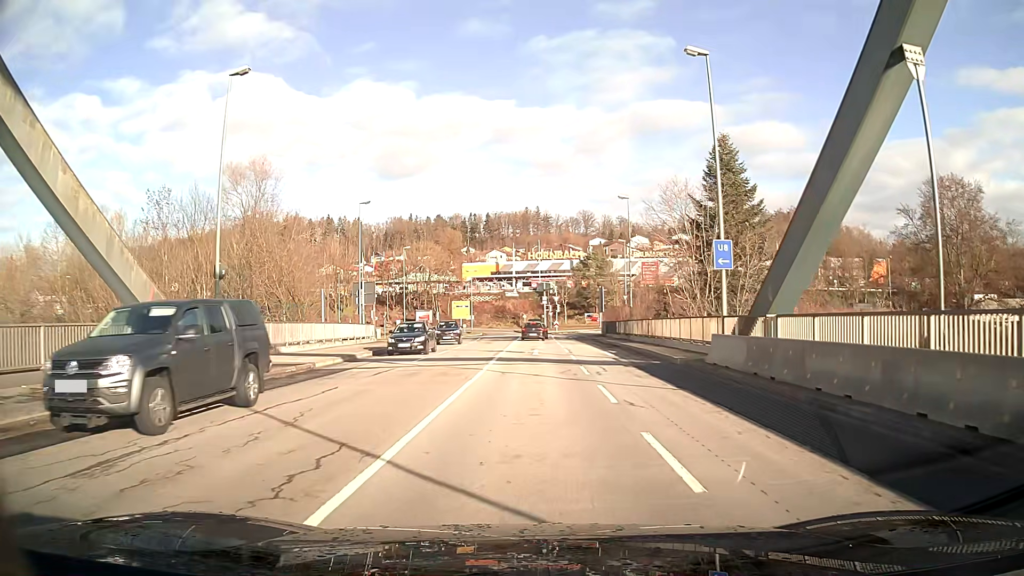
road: primary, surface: asphalt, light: Day
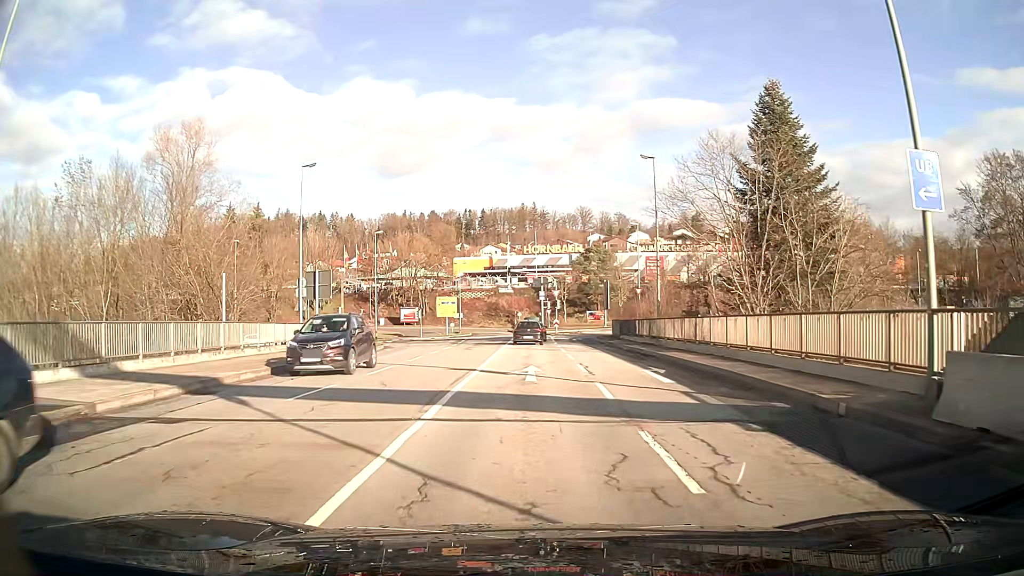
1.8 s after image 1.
(0.0, +12.0) m; 0°
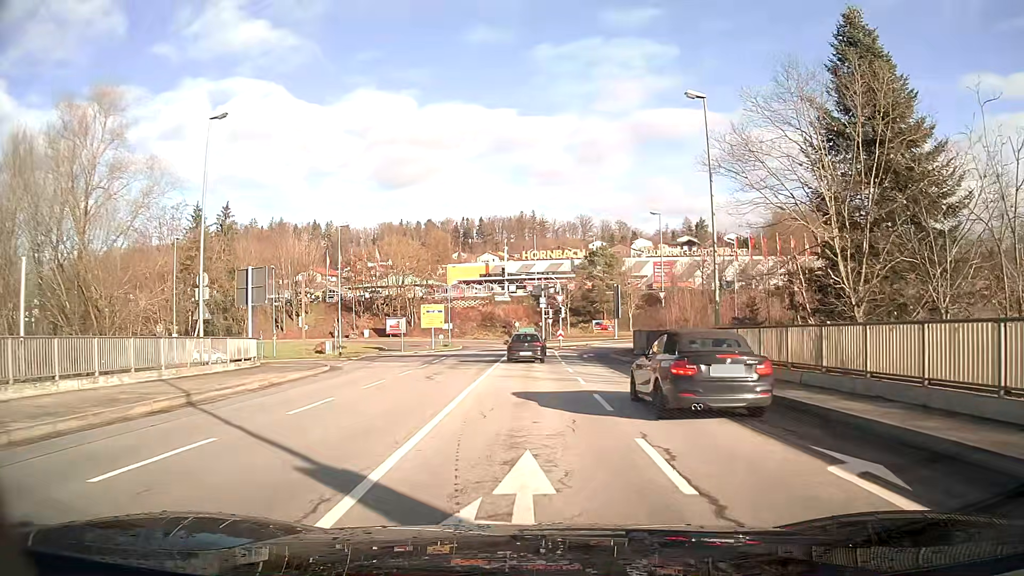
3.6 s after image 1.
(0.0, +11.8) m; 0°
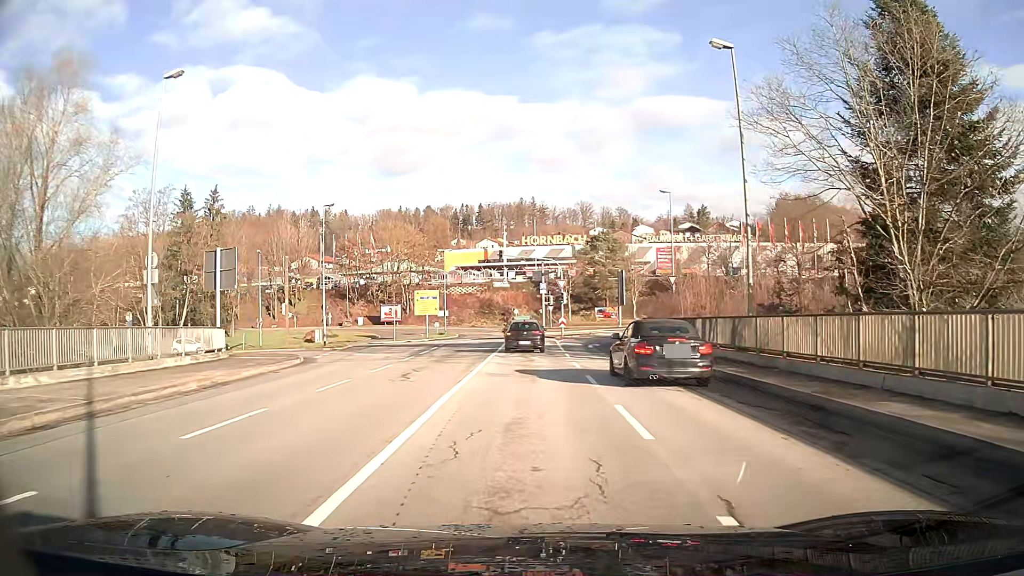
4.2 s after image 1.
(0.0, +3.9) m; 0°
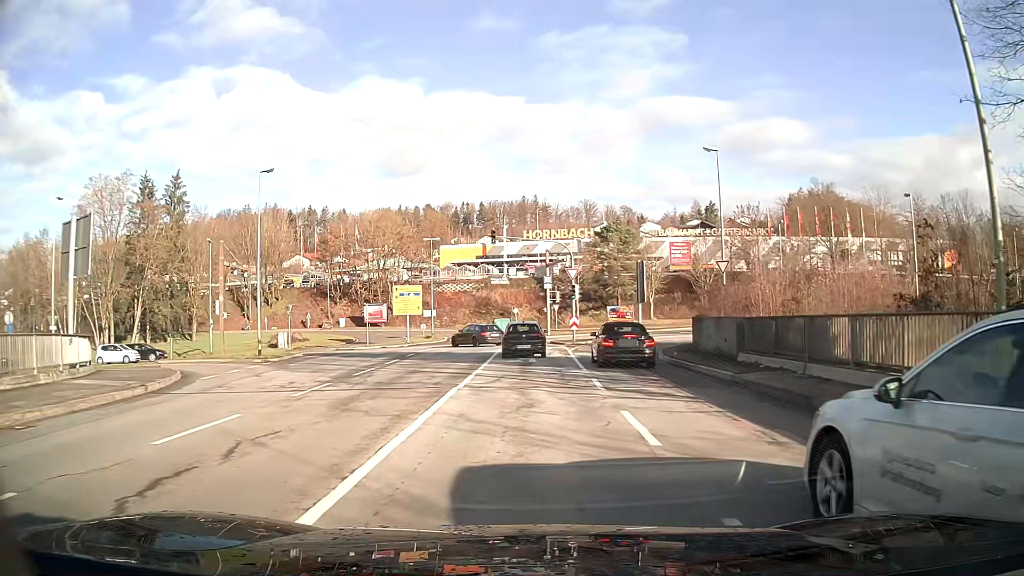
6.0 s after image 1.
(0.0, +12.2) m; 0°
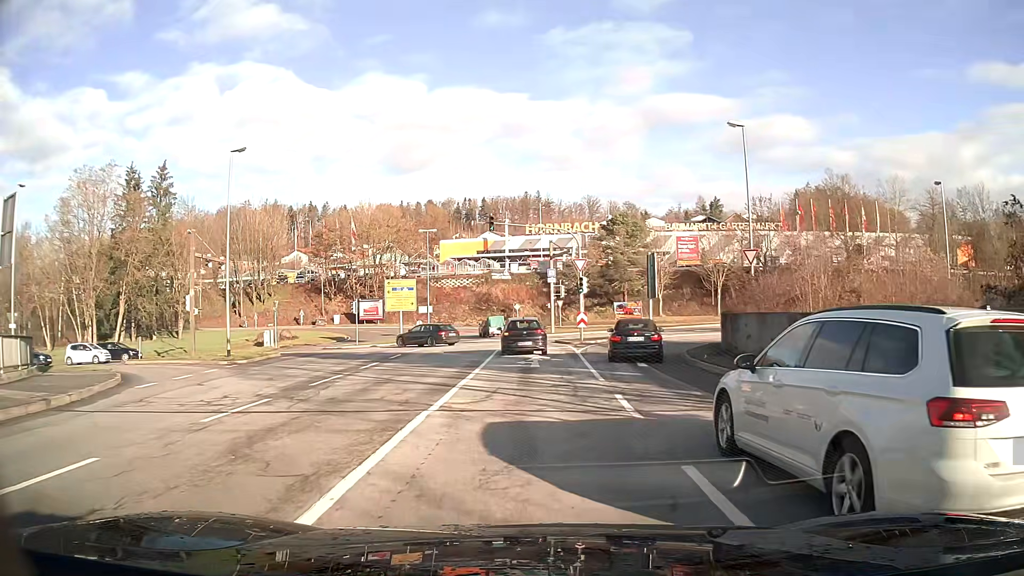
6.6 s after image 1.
(0.0, +4.2) m; 0°
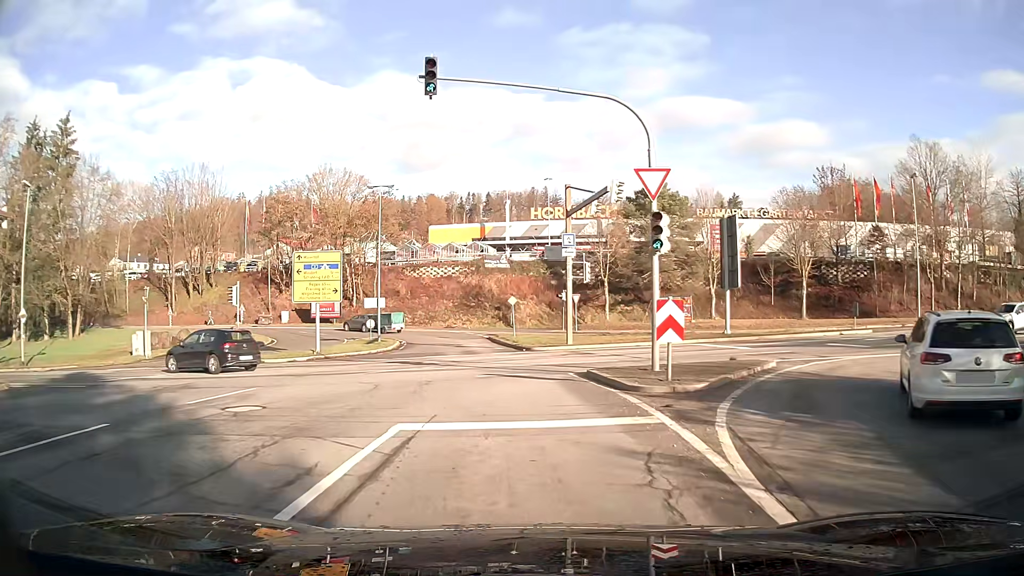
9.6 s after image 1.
(0.0, +22.3) m; -2°
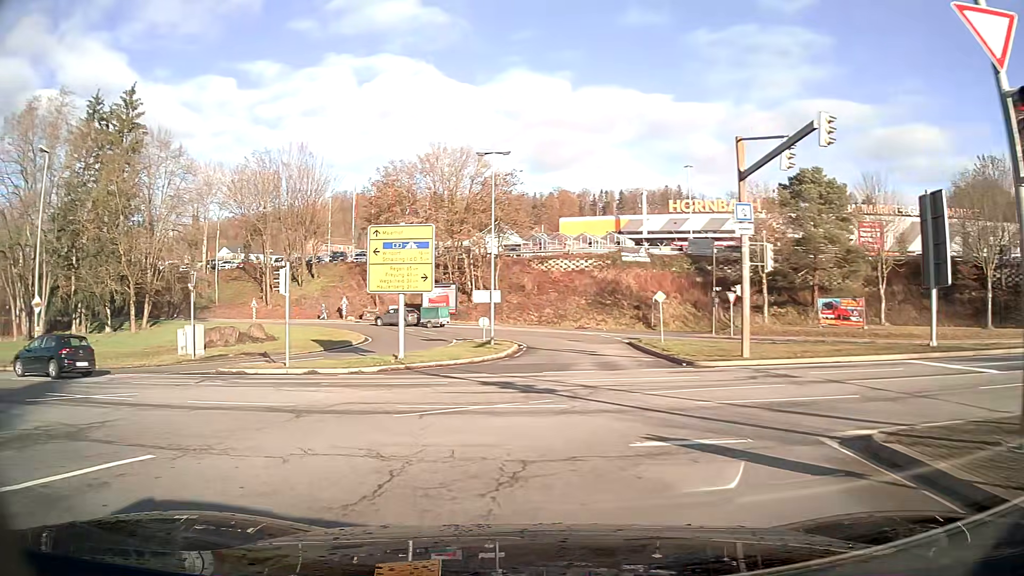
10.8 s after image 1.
(-1.0, +8.5) m; -15°
